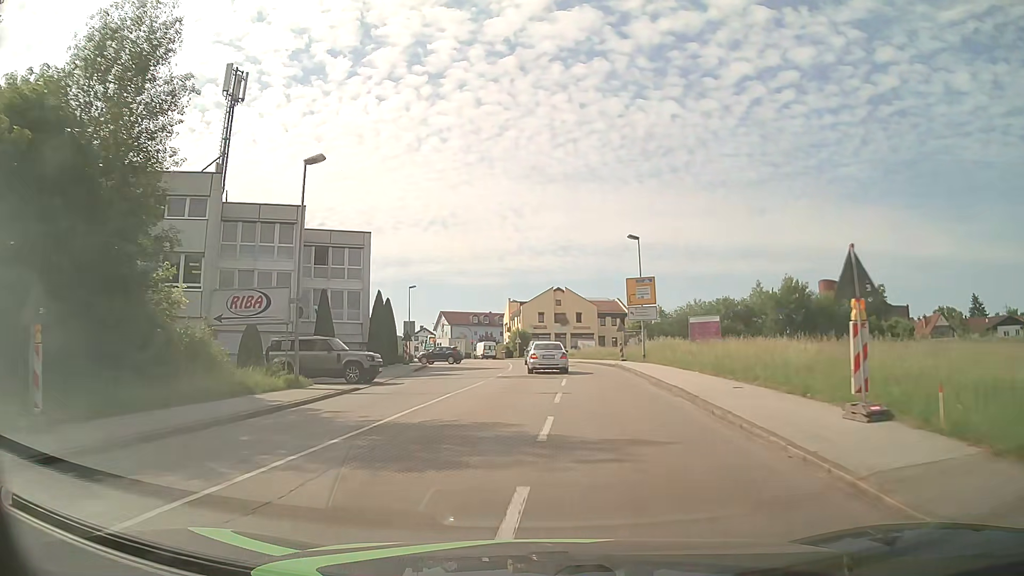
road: tertiary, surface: asphalt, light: Day
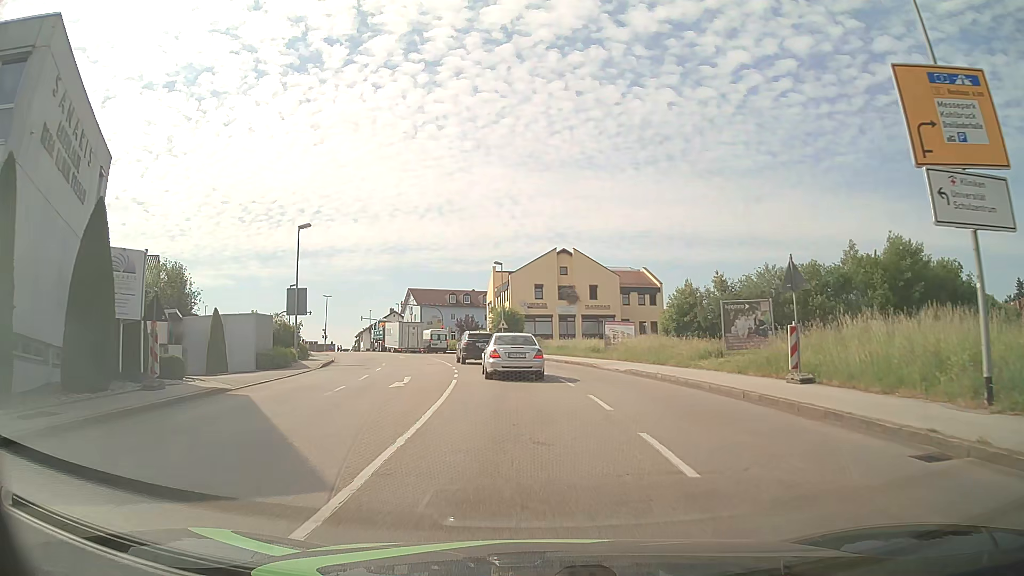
(0.0, +34.0) m; 0°
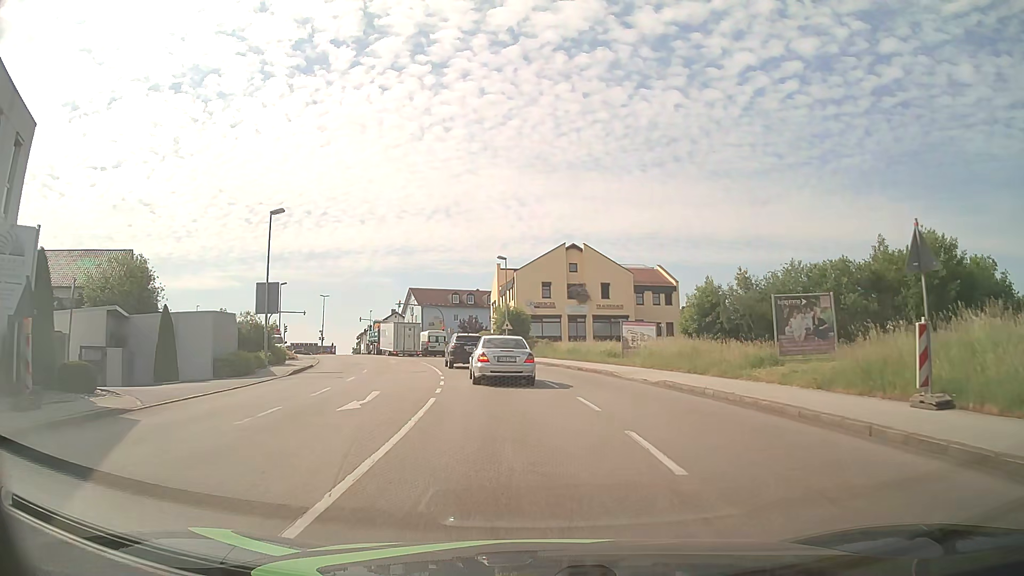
(0.0, +5.5) m; 0°
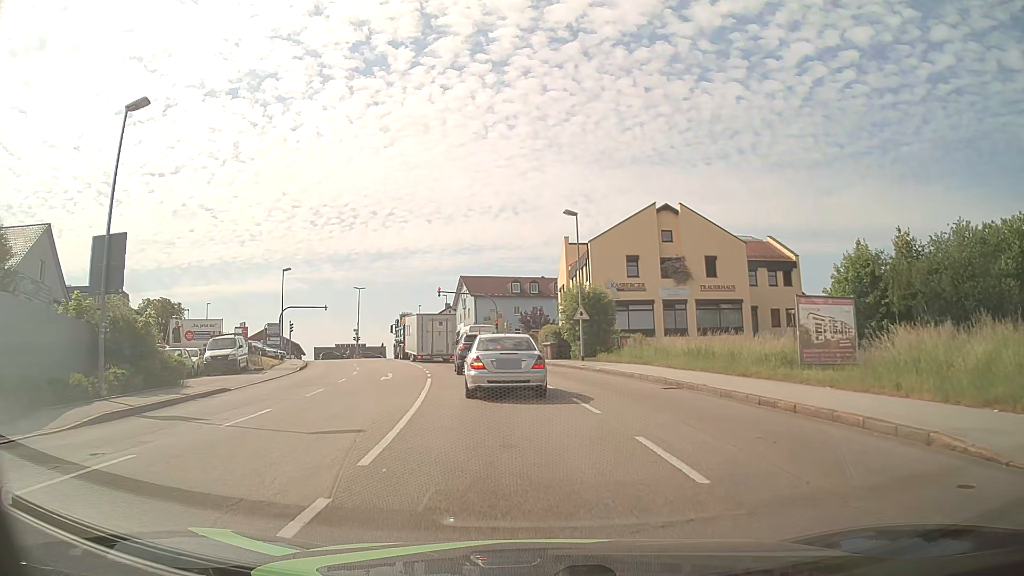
(-1.0, +18.4) m; -6°
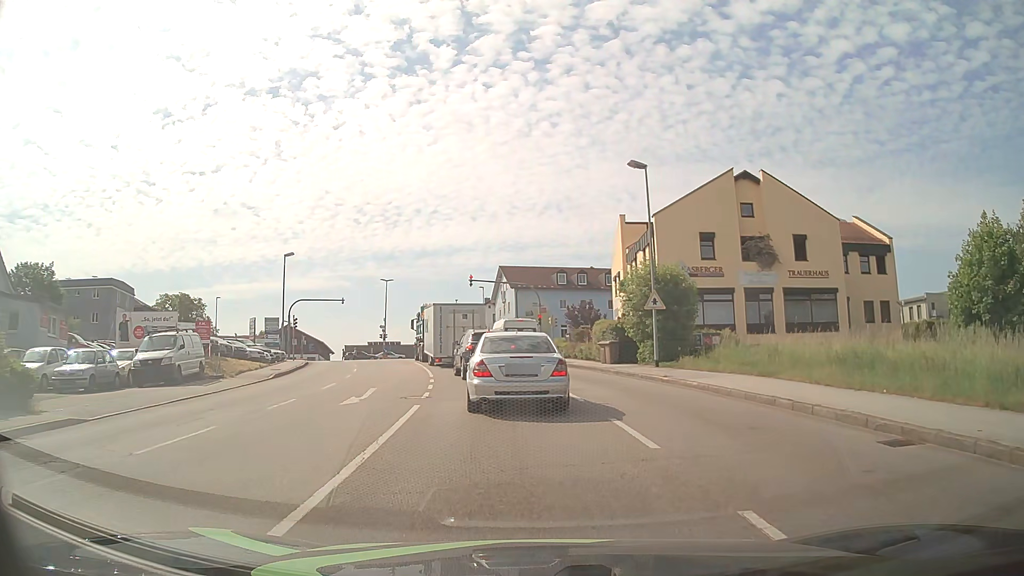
(-0.3, +9.8) m; -4°
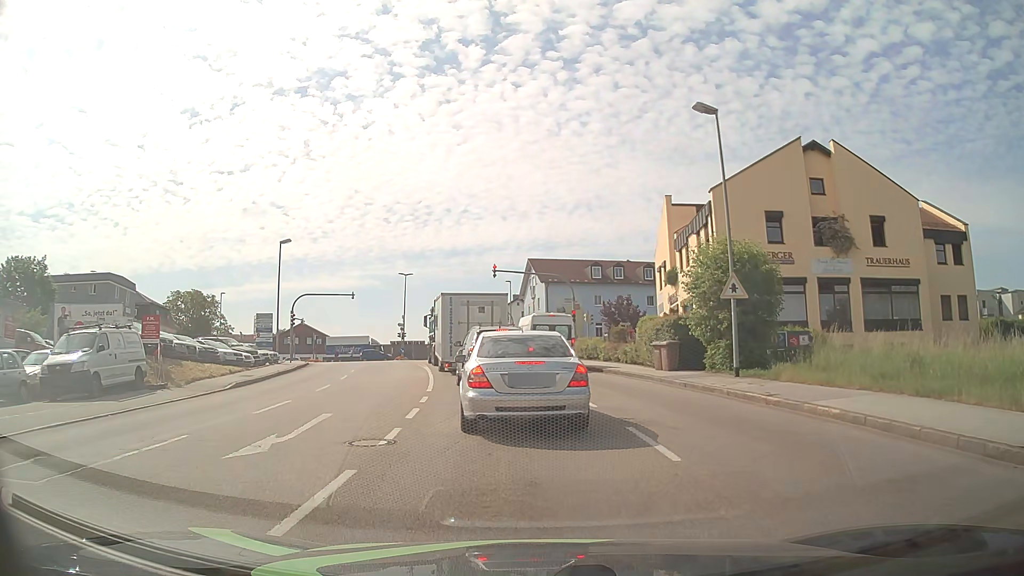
(-0.2, +6.8) m; -3°
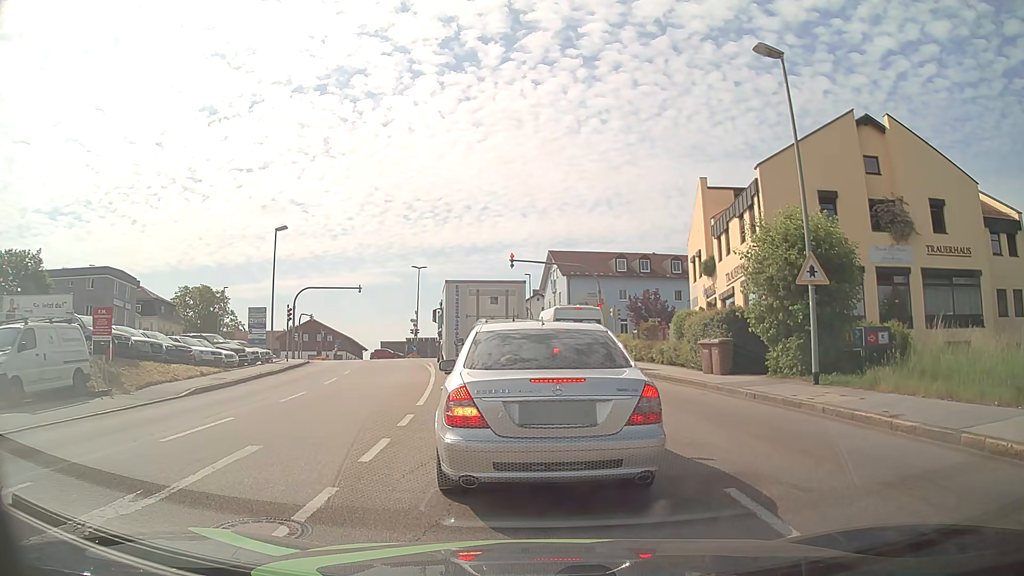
(-0.1, +4.0) m; -3°
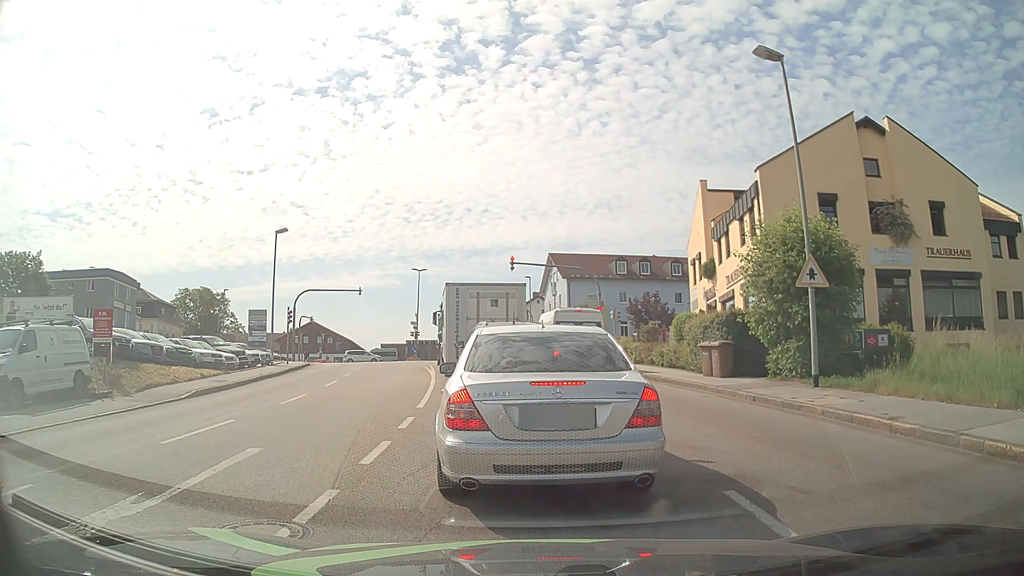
(0.0, +0.1) m; 0°
(0, +10) (-1, +20) (-2, +30) (-4, +40) (-5, +50) (-7, +60) (-8, +69) (-10, +79) (-16, +87) (-25, +90) m
